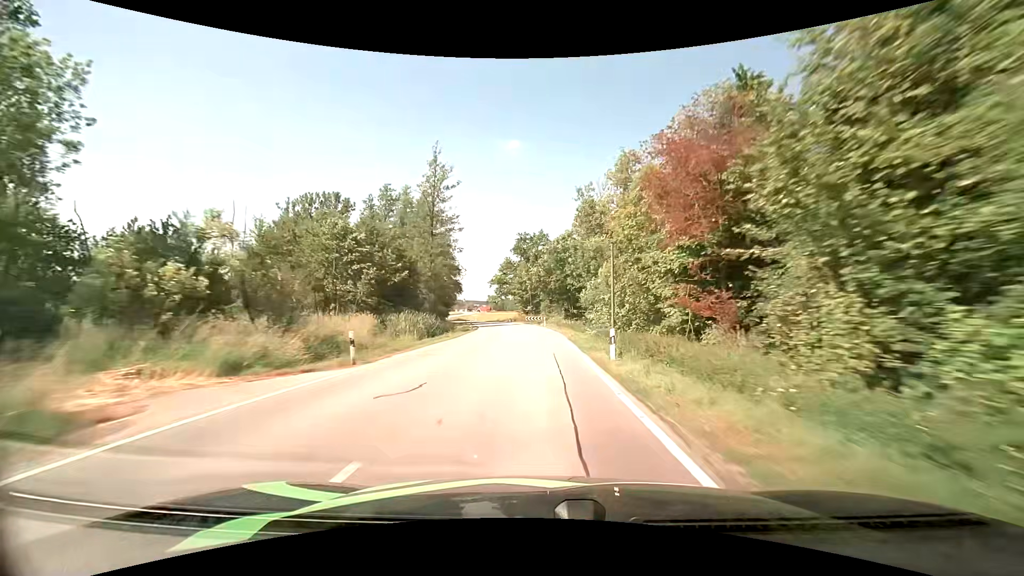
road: secondary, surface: asphalt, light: Day
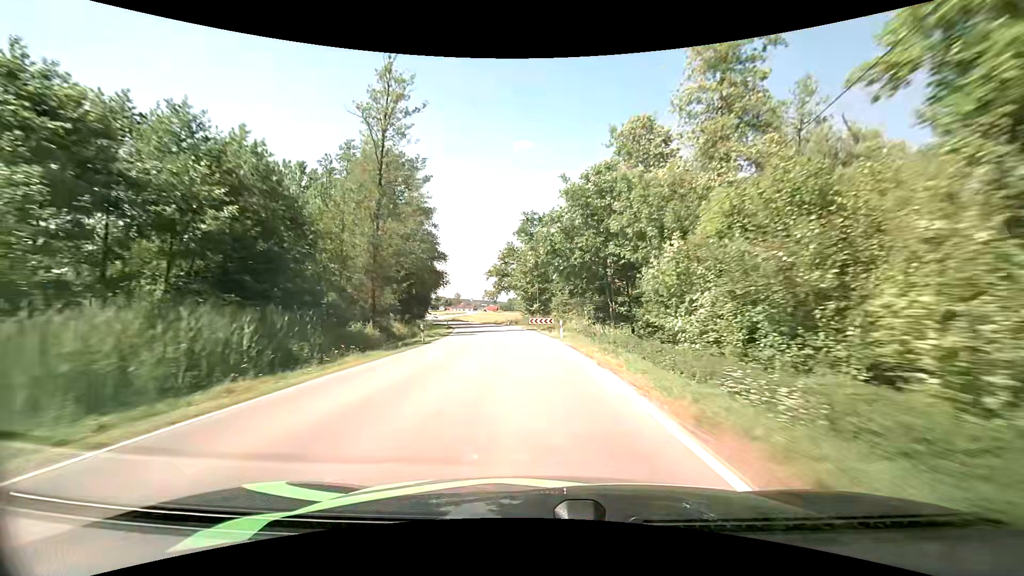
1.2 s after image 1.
(-0.2, +25.4) m; -1°
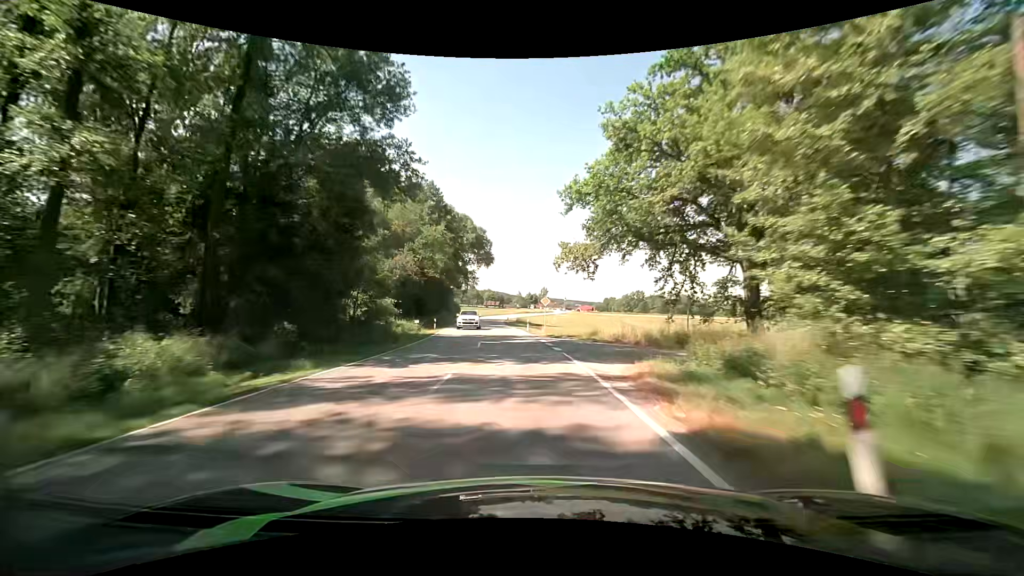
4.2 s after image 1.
(-4.8, +62.6) m; -10°
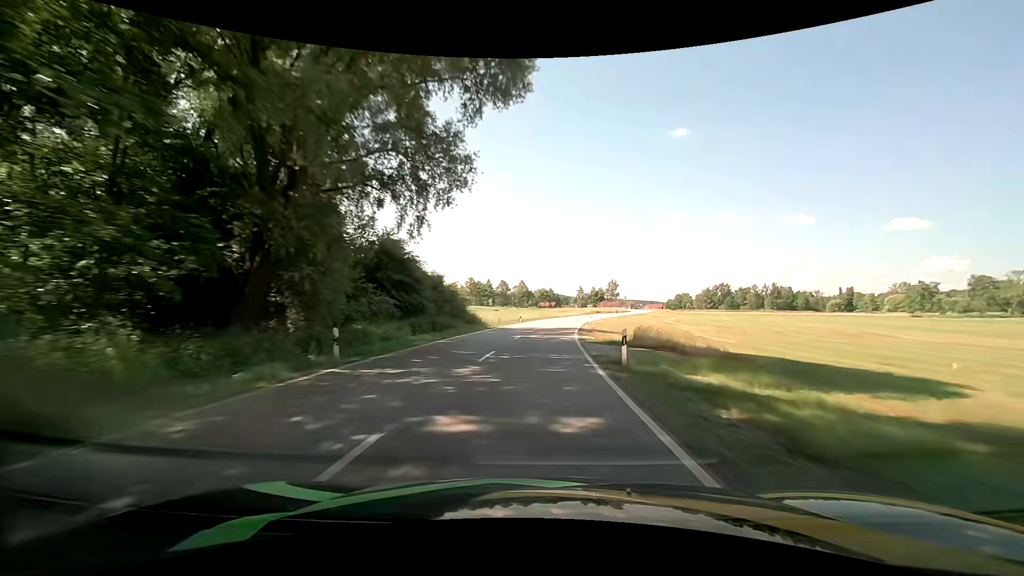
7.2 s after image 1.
(-5.9, +64.0) m; -7°
(0, +10) (0, +20) (+1, +30) (+1, +40) (+2, +50) (+4, +60) (+6, +70) (+8, +79) (+10, +89) (+13, +99) m
